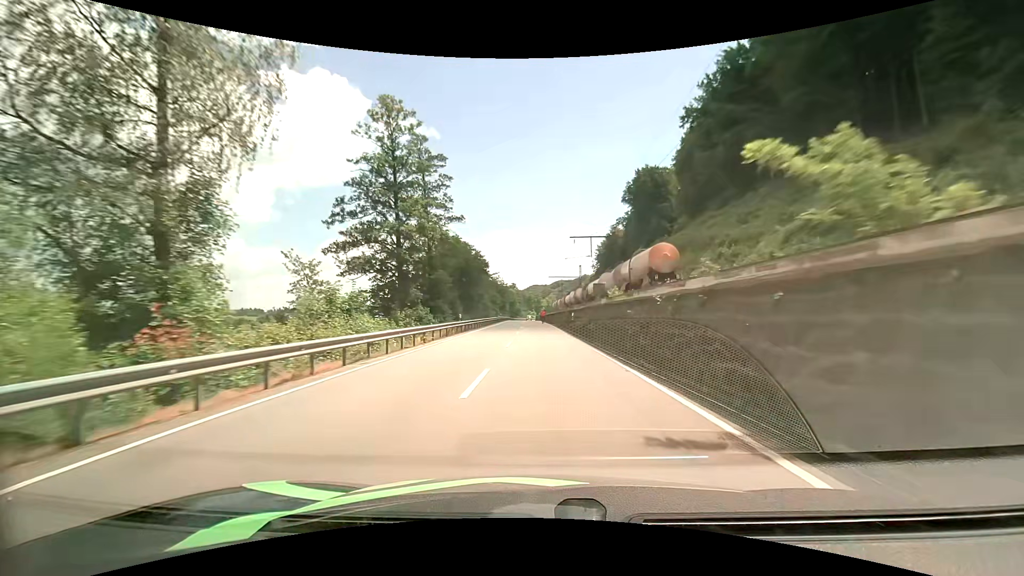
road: primary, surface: asphalt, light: Day
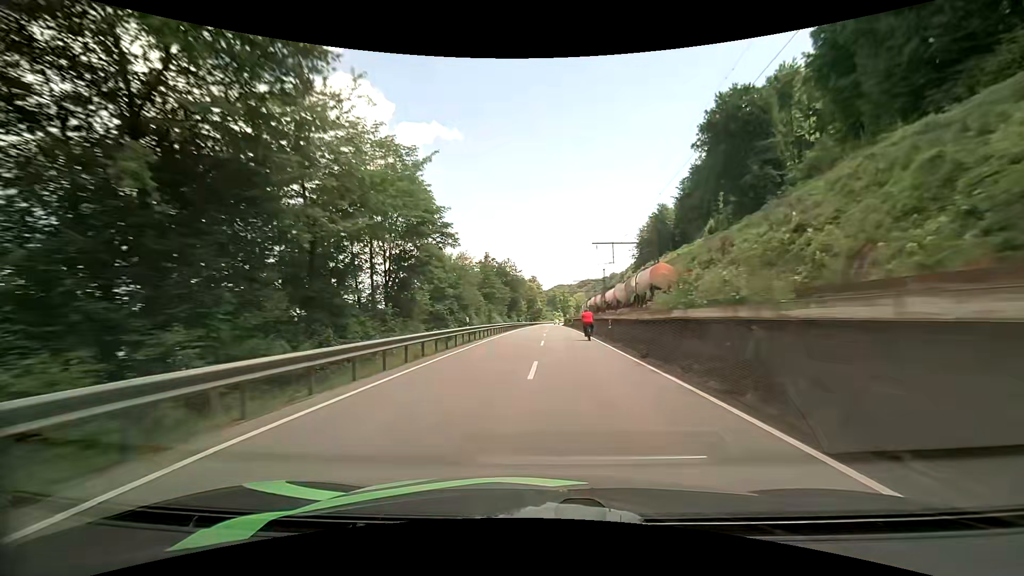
(-1.1, +57.1) m; -3°
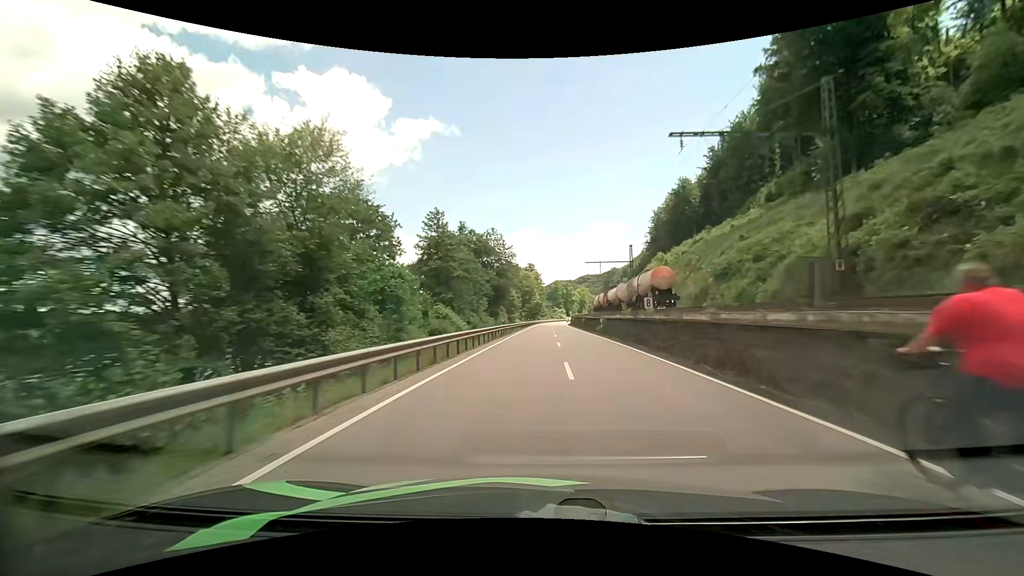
(-0.3, +35.8) m; 0°
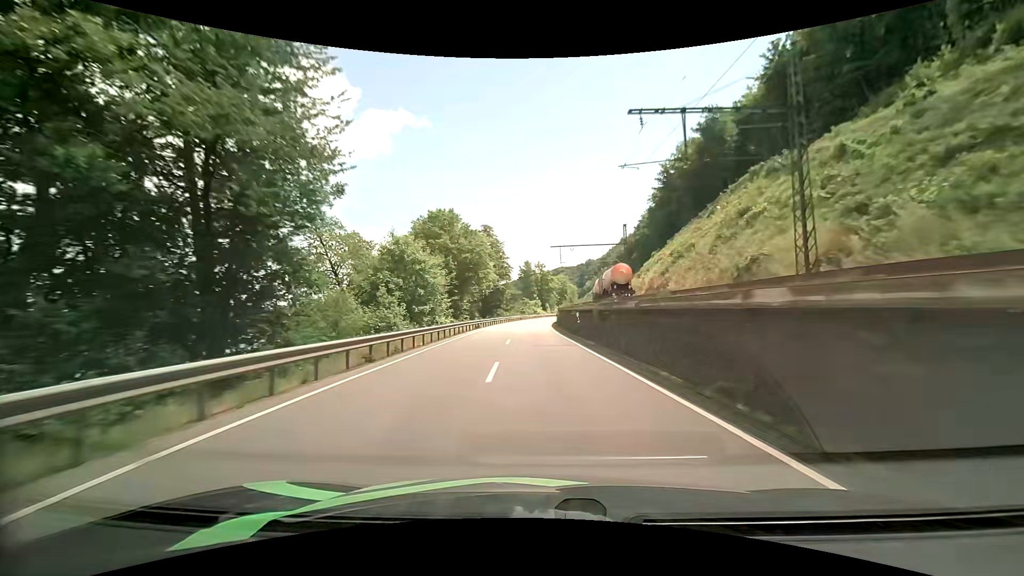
(+1.9, +60.3) m; +3°
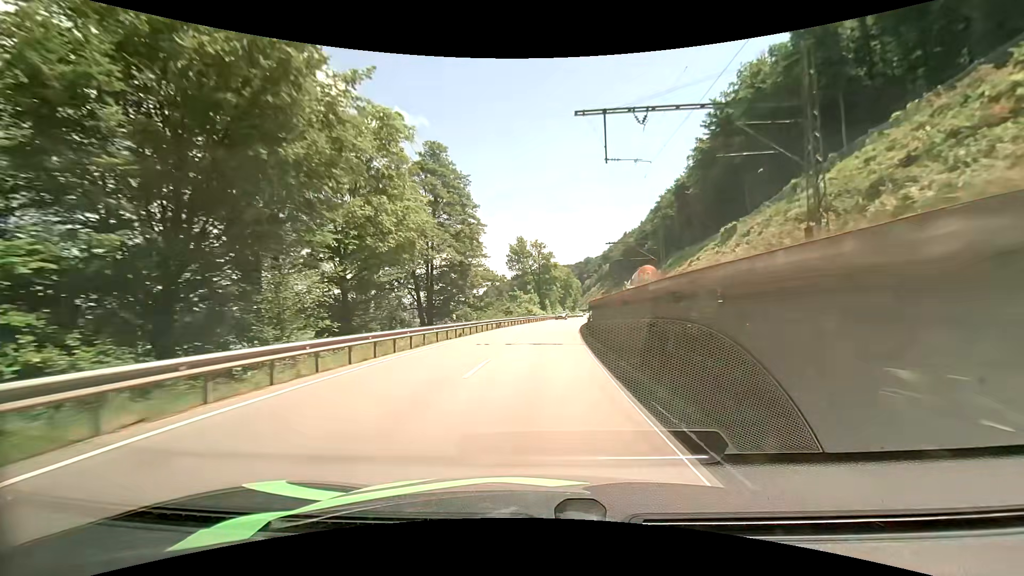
(-0.3, +47.1) m; 0°
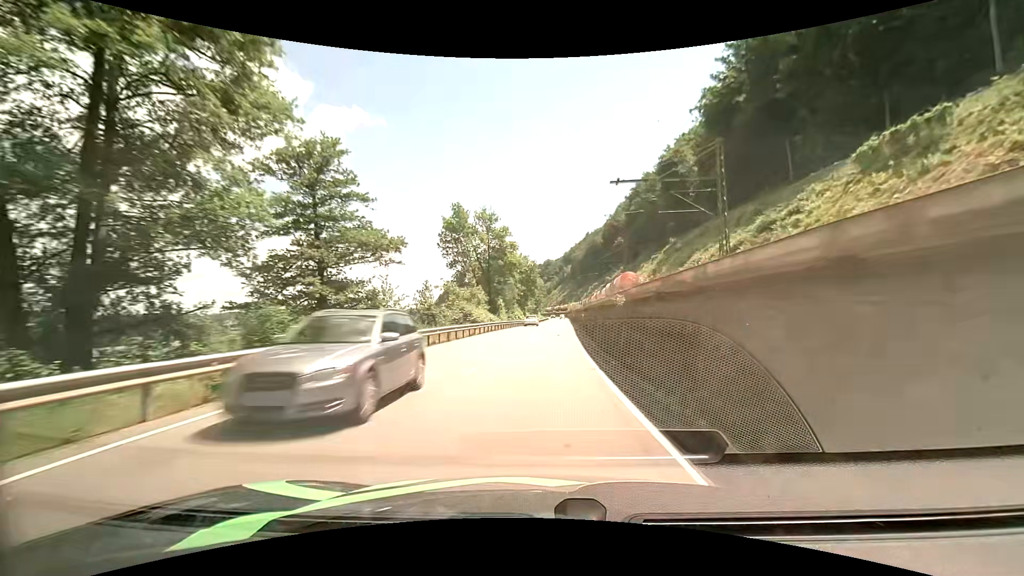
(+1.3, +35.1) m; +5°
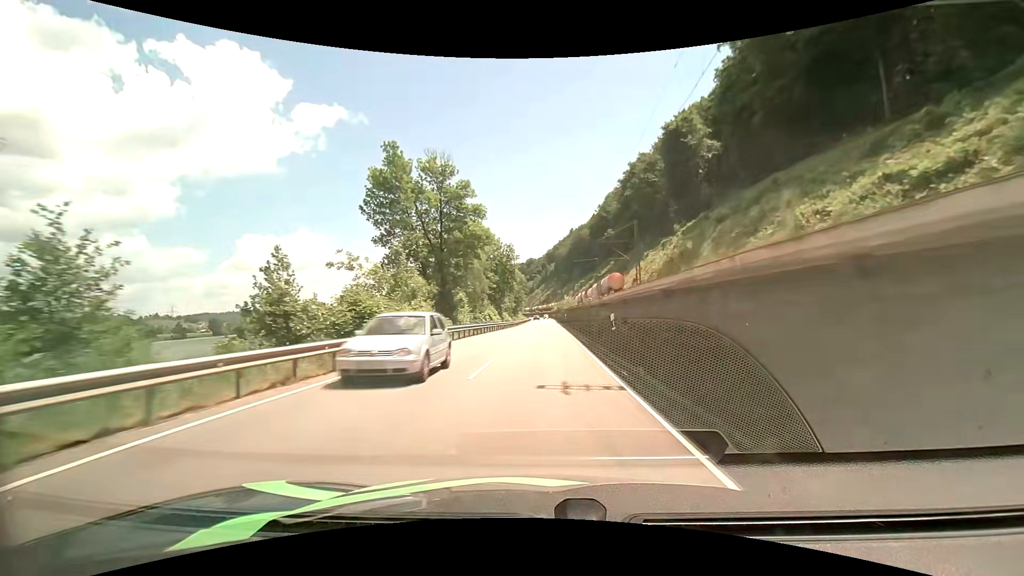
(+0.2, +24.1) m; +1°
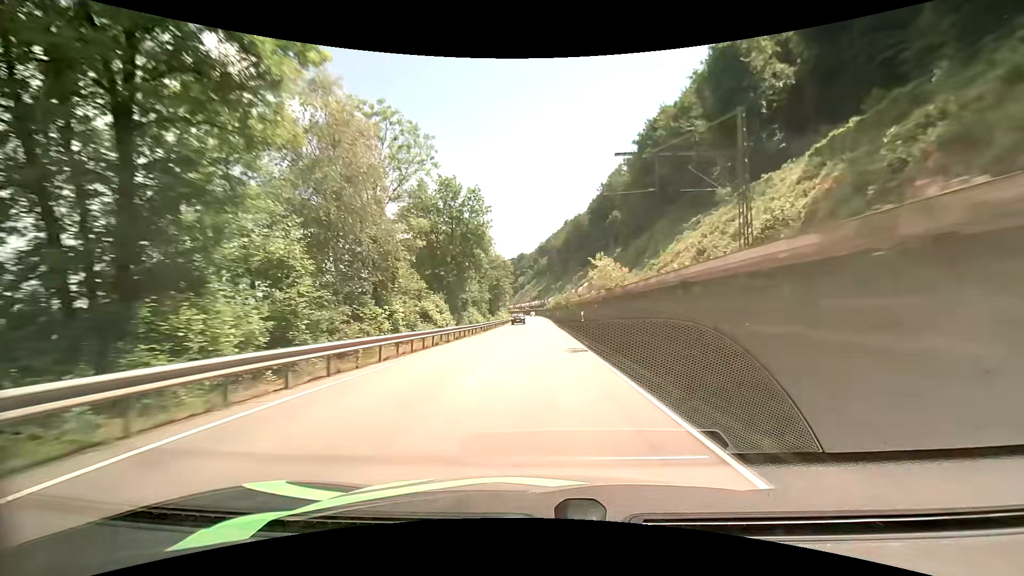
(+0.4, +36.6) m; +1°
(0, +10) (0, +20) (0, +30) (0, +40) (0, +50) (+1, +60) (+1, +70) (+1, +80) (0, +90) (0, +100) m
